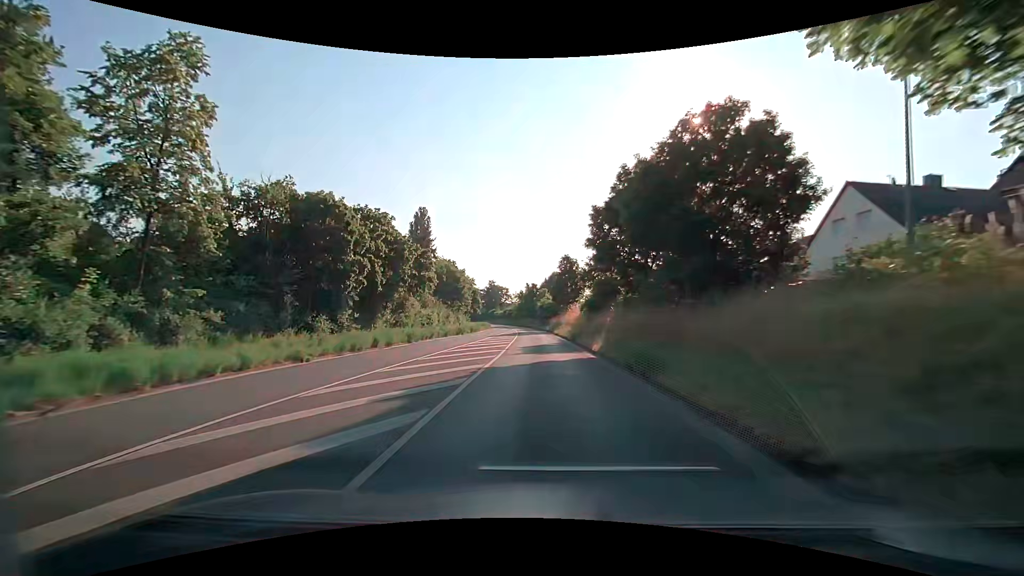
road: secondary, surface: asphalt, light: Day
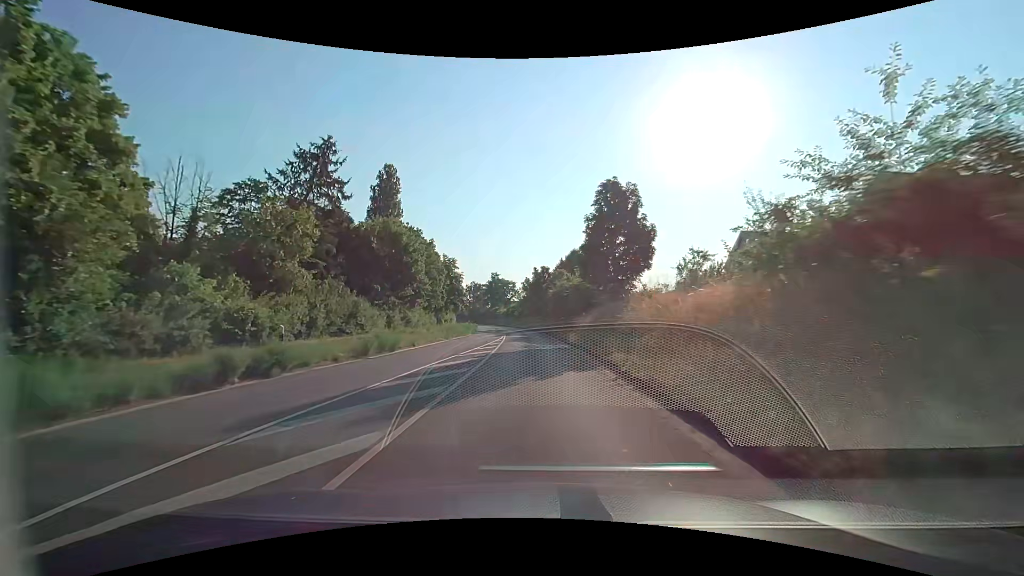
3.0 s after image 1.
(-0.8, +38.2) m; -2°
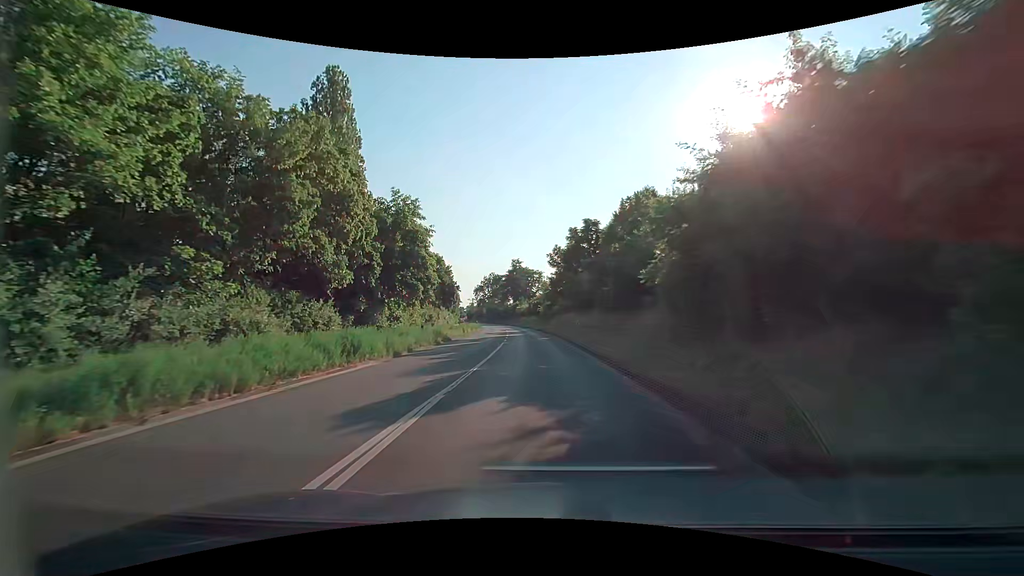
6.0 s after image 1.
(-1.1, +38.1) m; -3°
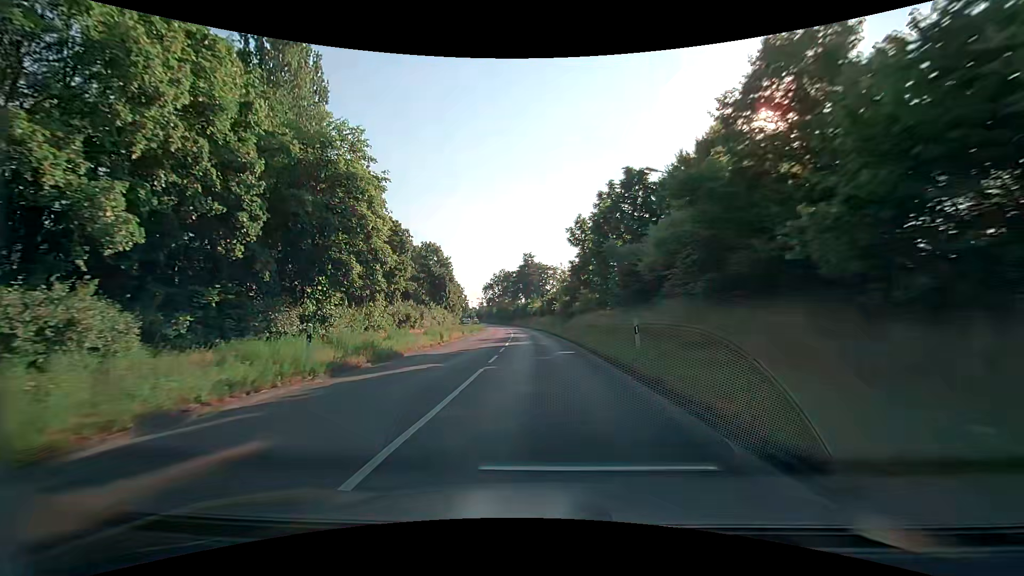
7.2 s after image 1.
(-0.4, +15.3) m; -2°
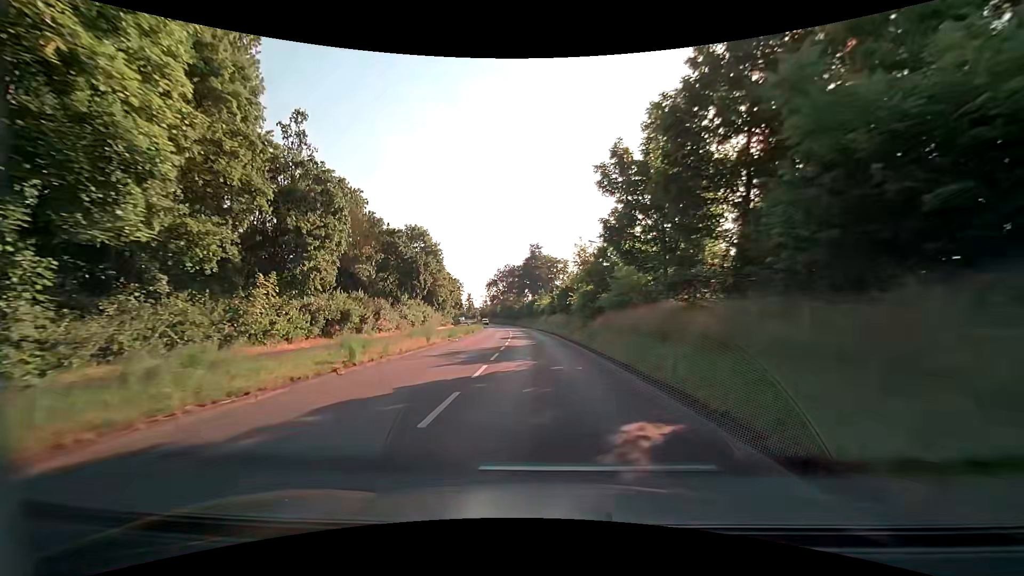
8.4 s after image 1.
(-0.2, +15.3) m; -1°
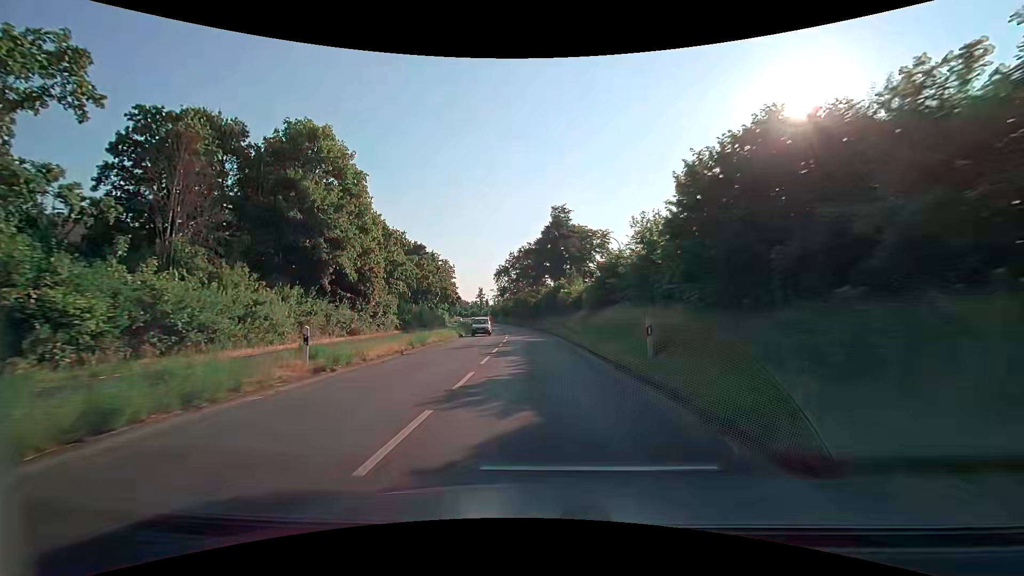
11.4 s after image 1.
(-0.7, +38.2) m; -2°
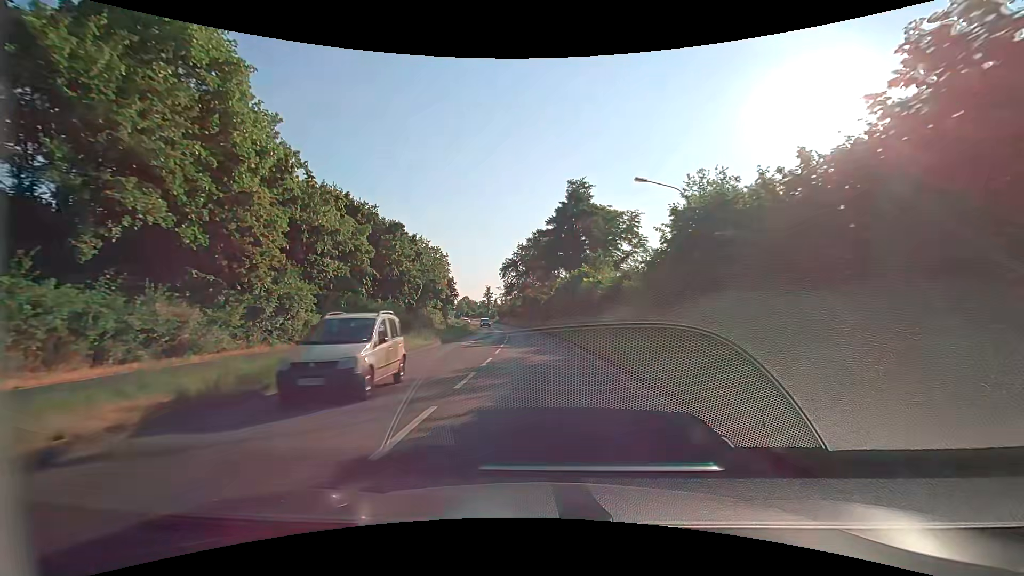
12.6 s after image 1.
(-0.2, +15.3) m; -1°
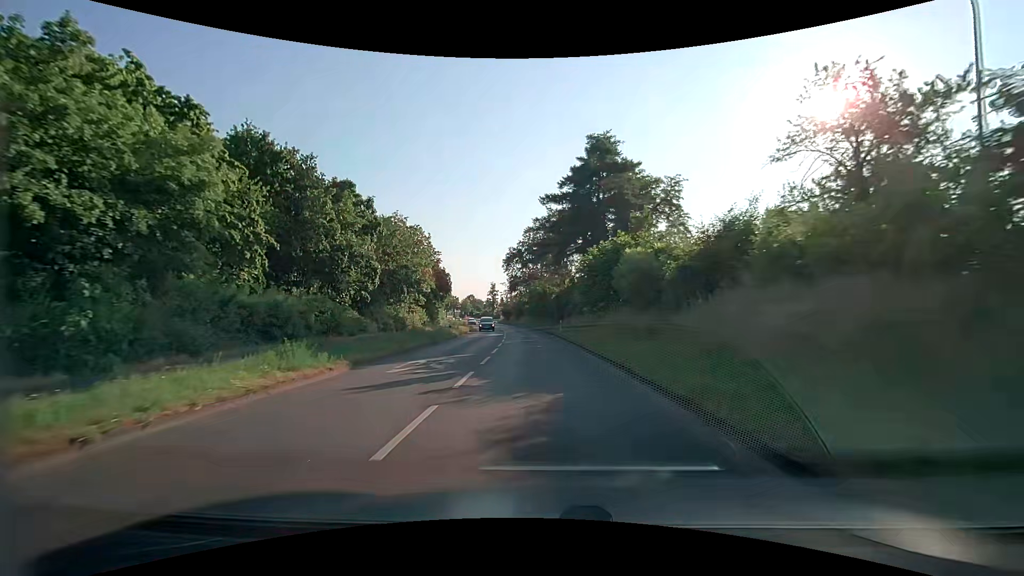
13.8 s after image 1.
(-0.2, +15.3) m; -1°
(0, +10) (0, +20) (-1, +30) (-1, +40) (-2, +50) (-3, +60) (-4, +70) (-5, +80) (-6, +90) (-7, +100) m
